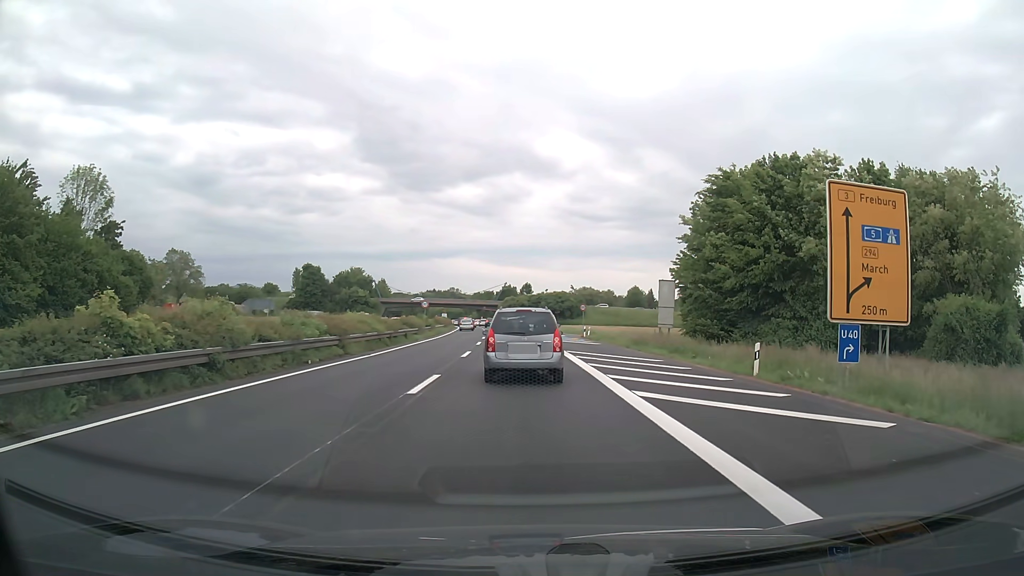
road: trunk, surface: asphalt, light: Day
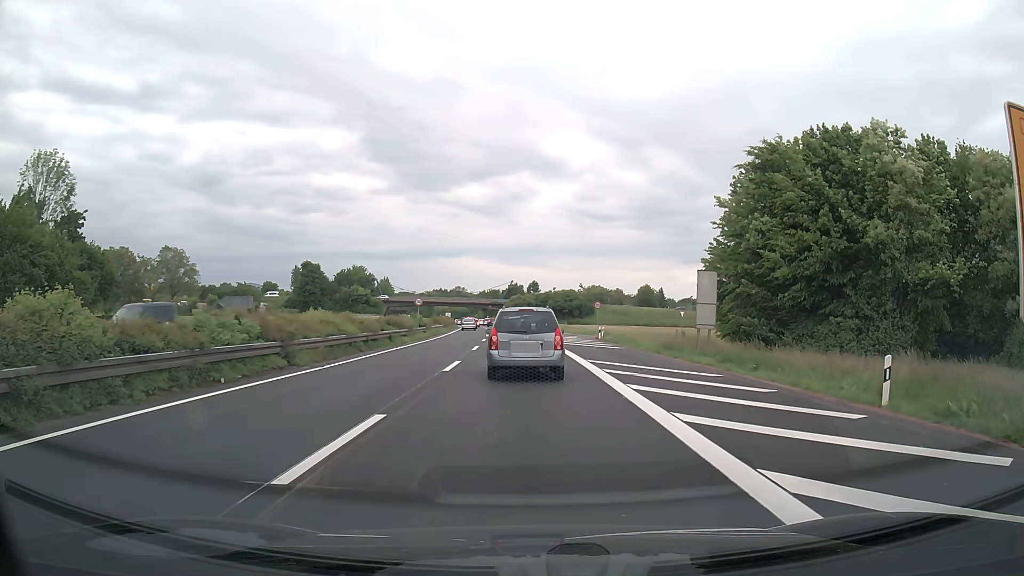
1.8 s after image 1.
(0.0, +6.9) m; 0°
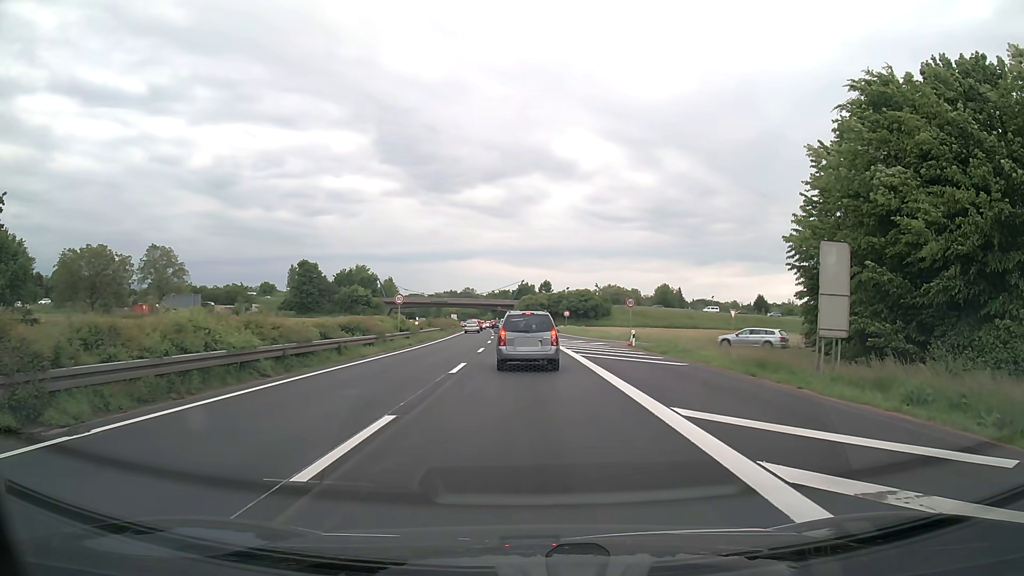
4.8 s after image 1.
(-0.1, +11.9) m; -1°
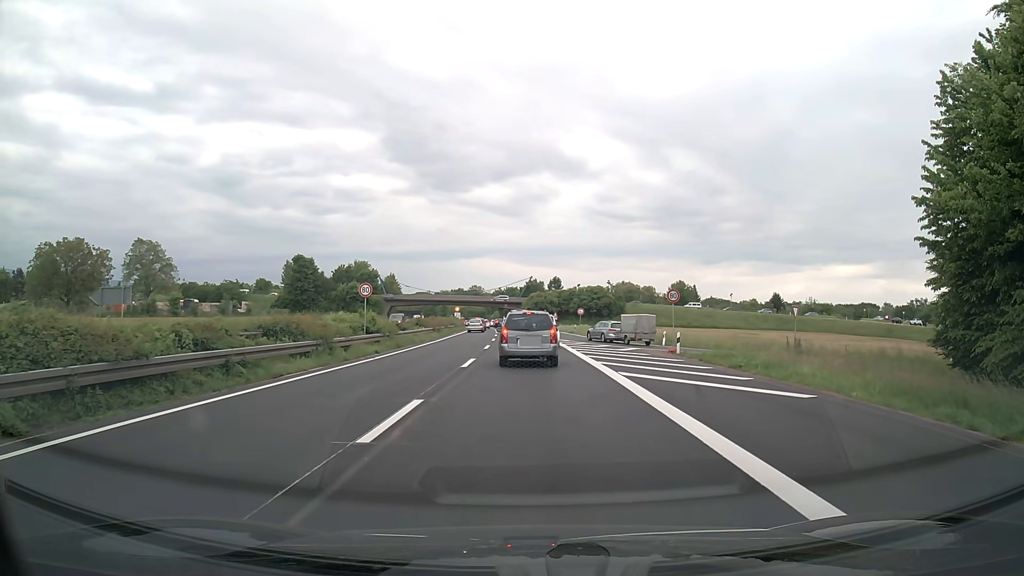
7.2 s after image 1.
(-0.1, +10.2) m; 0°
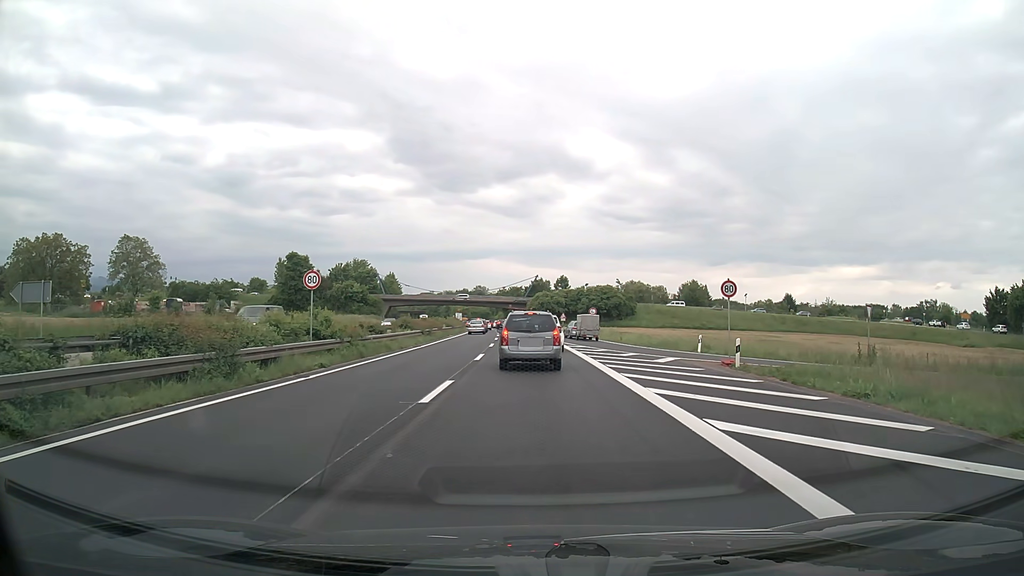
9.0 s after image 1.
(-0.1, +8.3) m; -1°
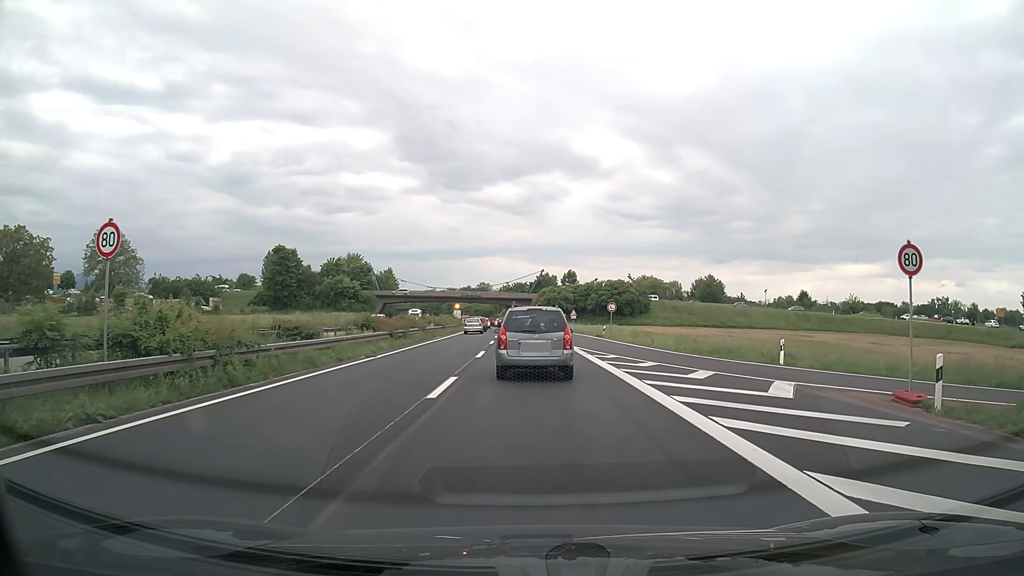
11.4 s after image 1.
(0.0, +11.7) m; 0°
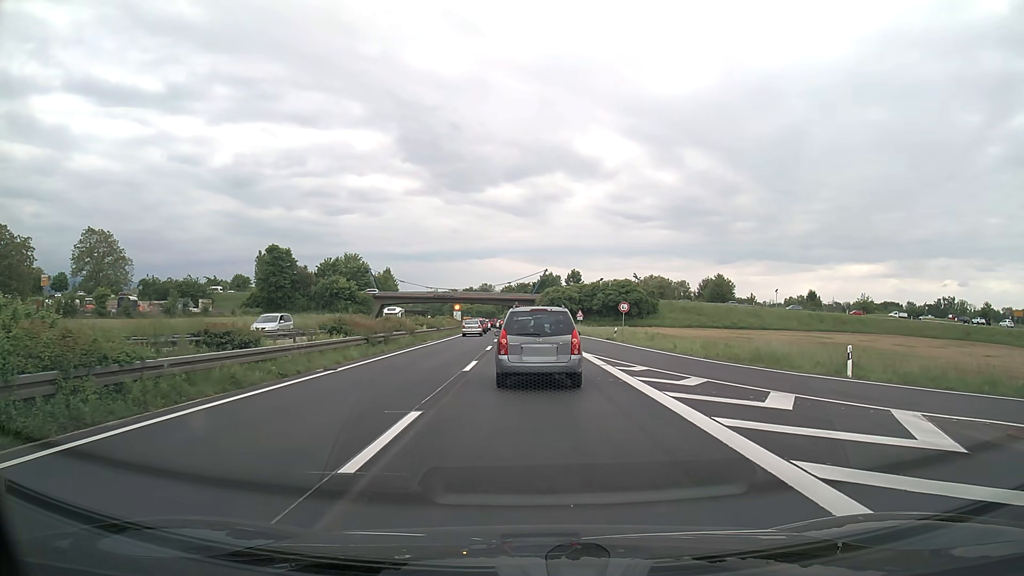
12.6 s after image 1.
(0.0, +5.5) m; 0°
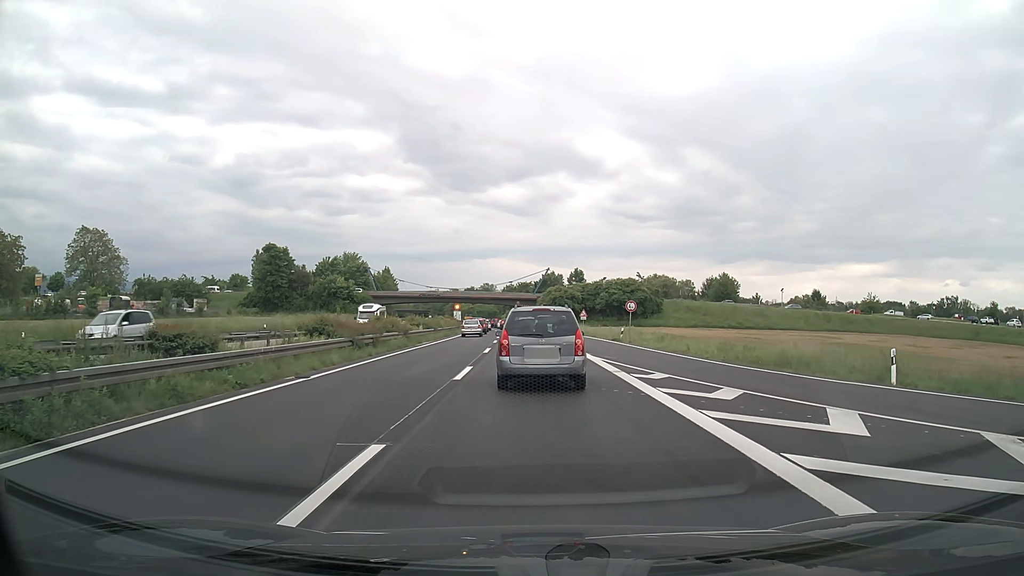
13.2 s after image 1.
(0.0, +2.6) m; 0°
